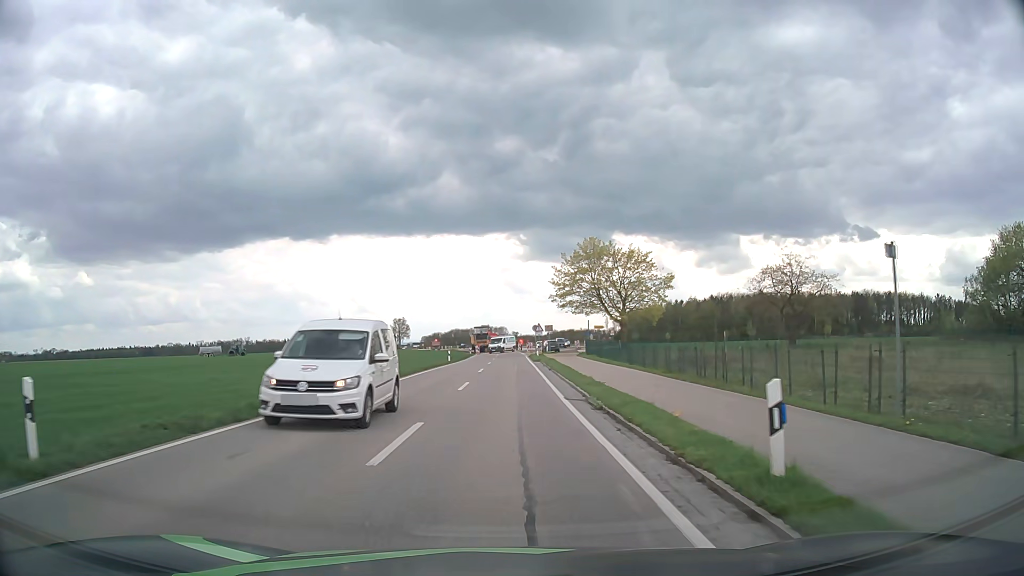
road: tertiary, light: Day
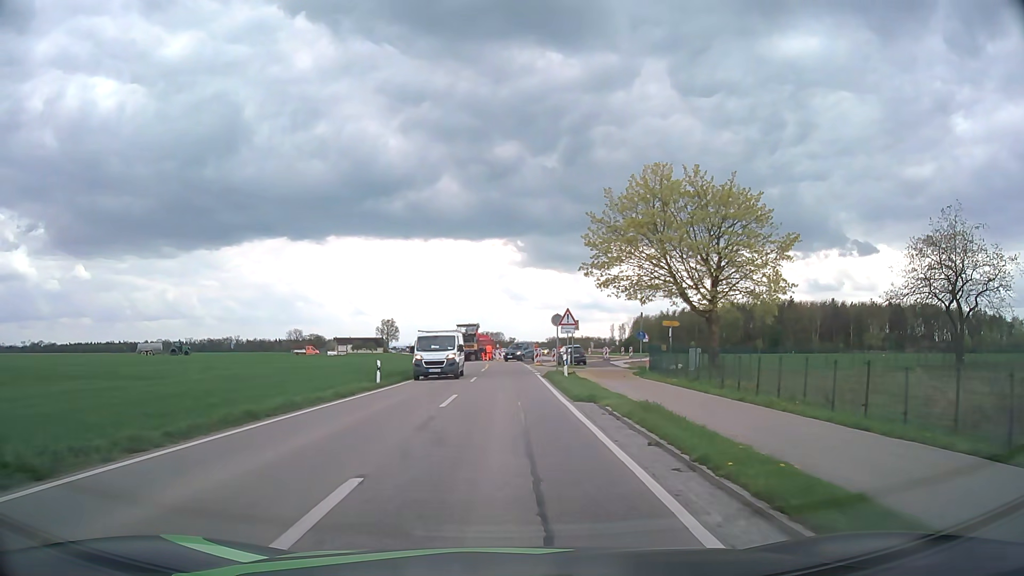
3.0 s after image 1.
(+0.2, +30.4) m; +1°
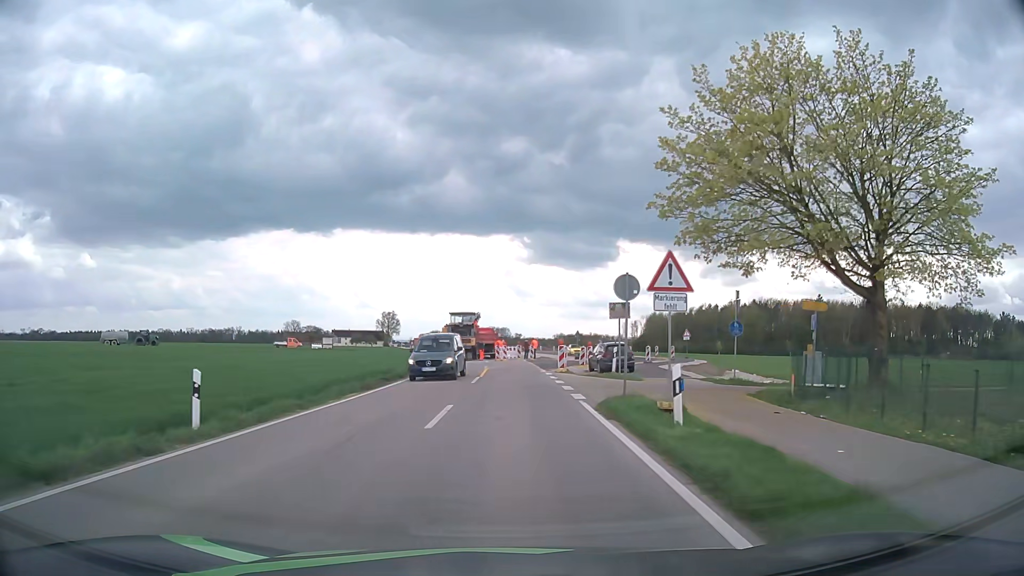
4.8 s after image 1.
(-0.2, +17.0) m; -1°
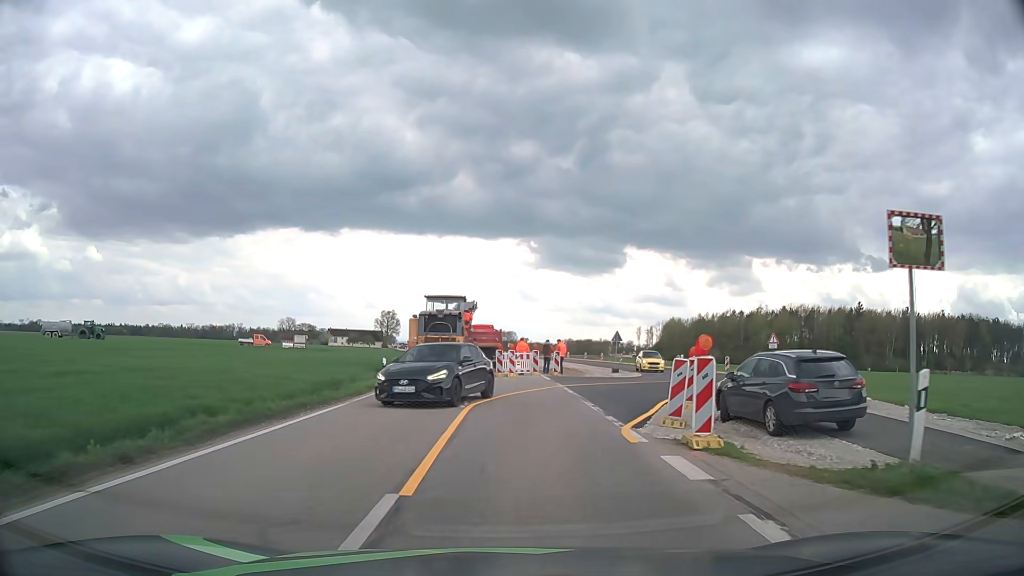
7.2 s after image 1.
(-0.1, +21.7) m; -1°
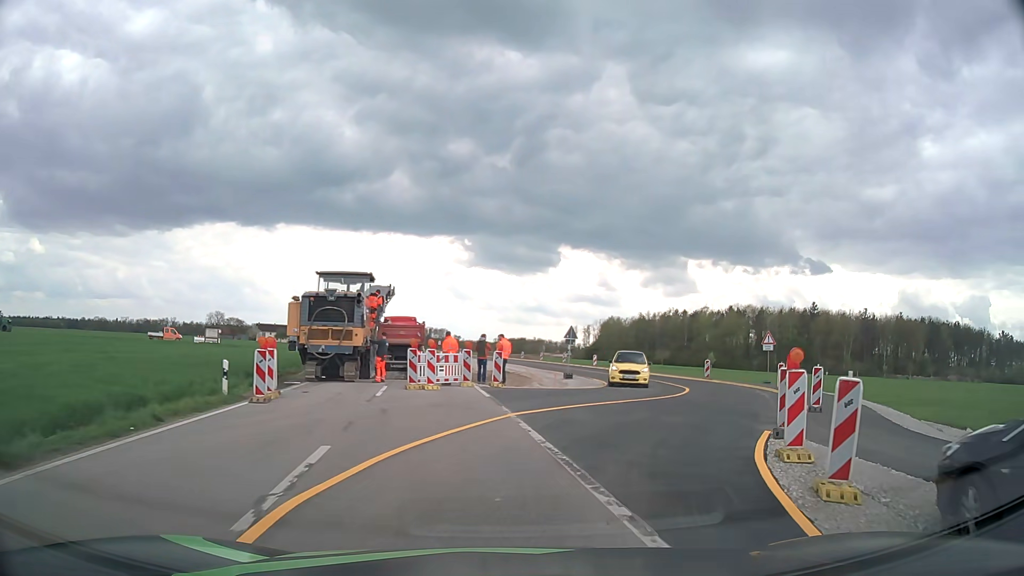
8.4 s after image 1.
(+0.3, +10.2) m; +5°
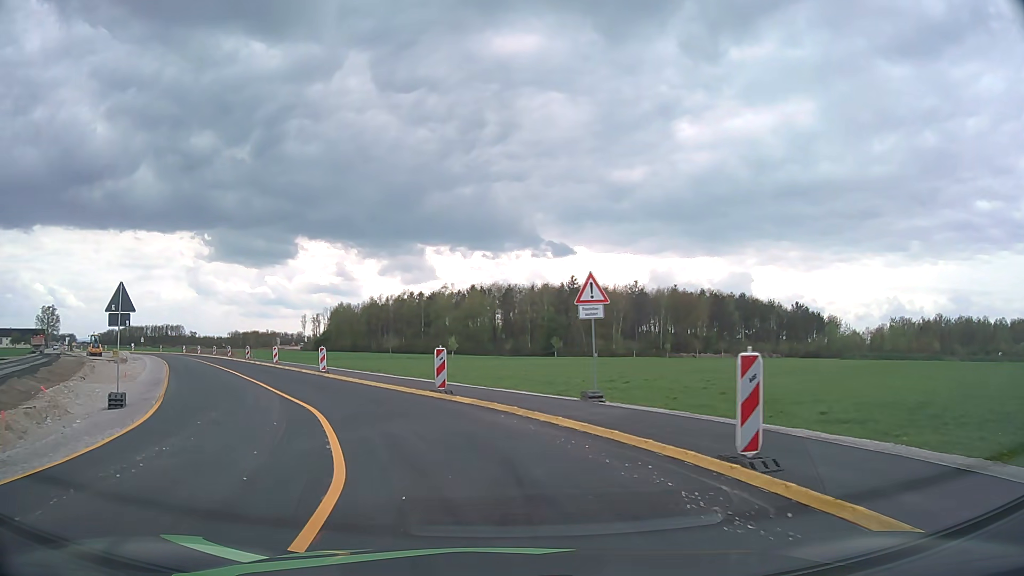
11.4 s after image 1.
(+6.5, +21.9) m; +23°
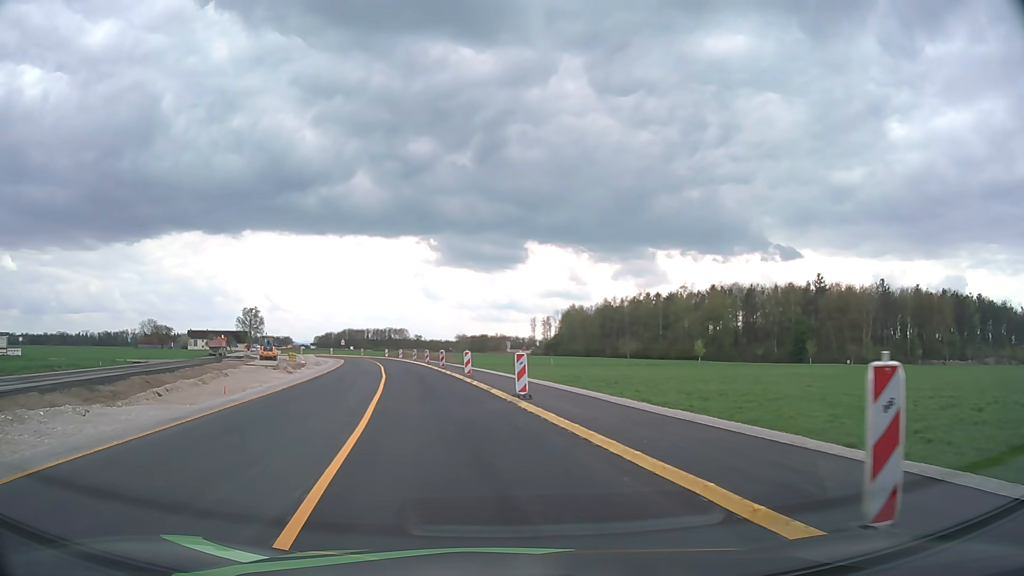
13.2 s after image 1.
(-2.1, +13.3) m; -20°
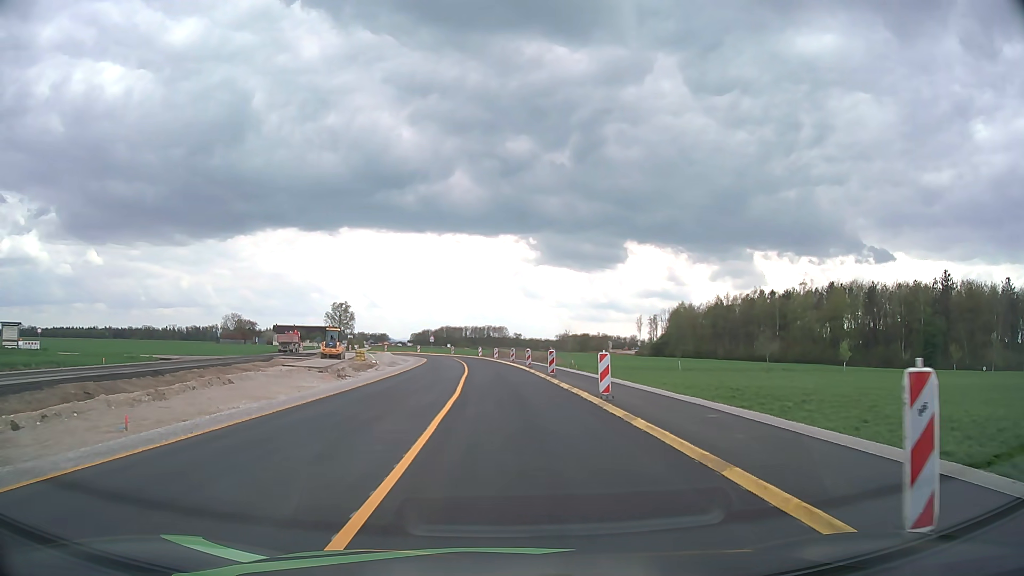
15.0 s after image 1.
(-1.5, +13.8) m; -9°
(0, +10) (0, +20) (-1, +30) (-1, +40) (-2, +50) (-2, +60) (-3, +70) (-5, +80) (-8, +89) (-12, +99) m
